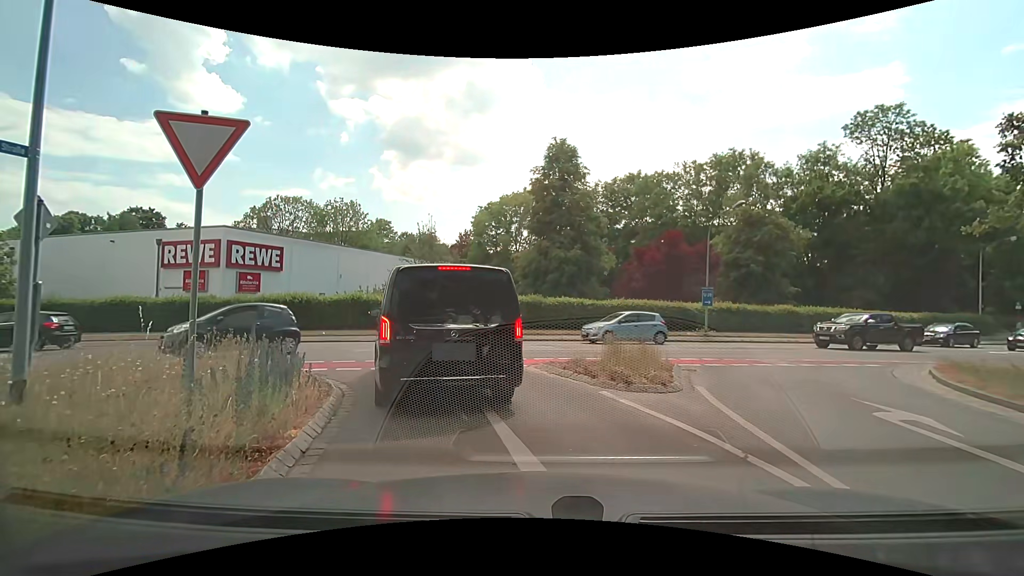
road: tertiary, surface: asphalt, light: Day
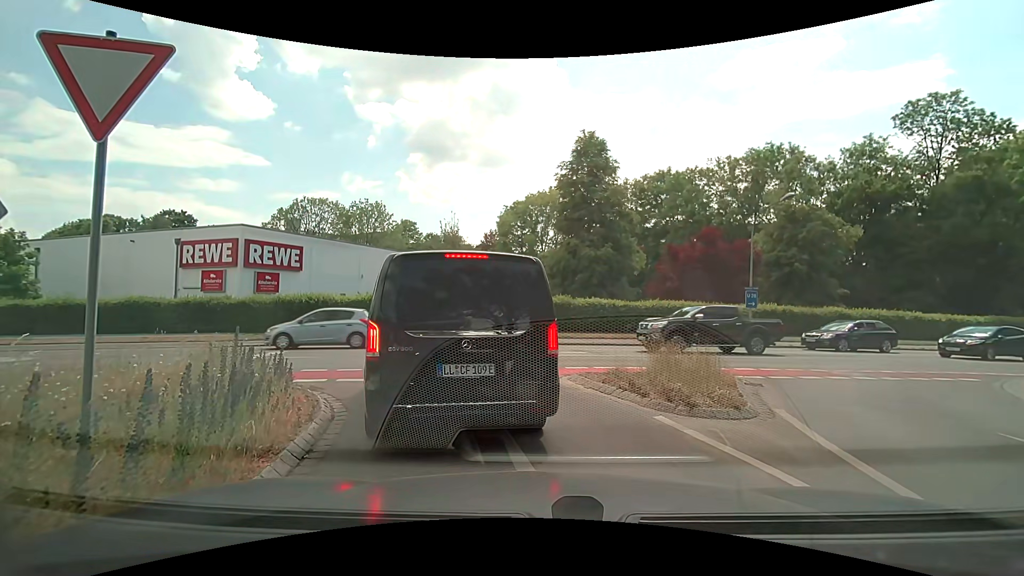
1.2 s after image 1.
(0.0, +1.5) m; 0°
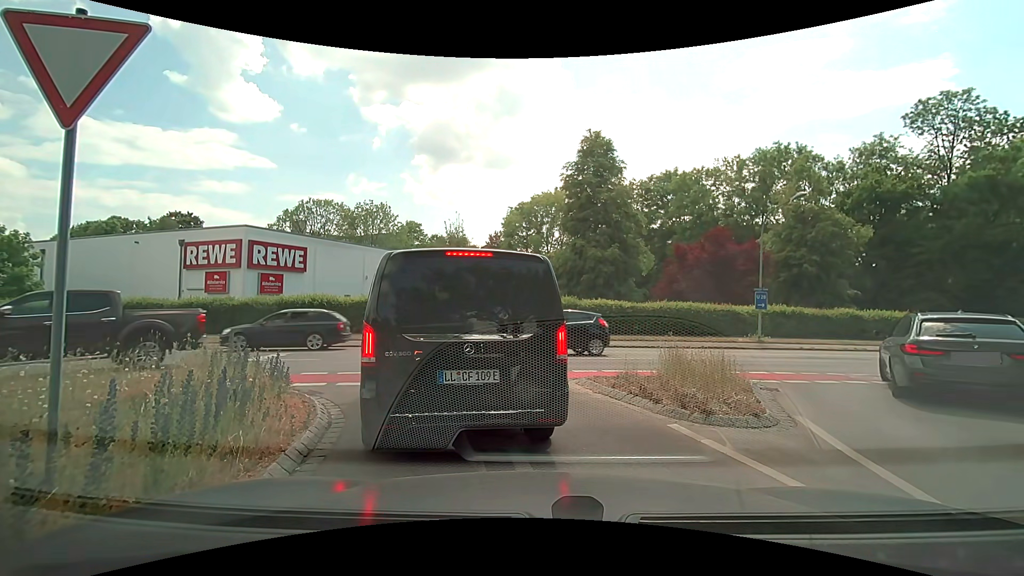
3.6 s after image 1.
(0.0, +0.4) m; 0°
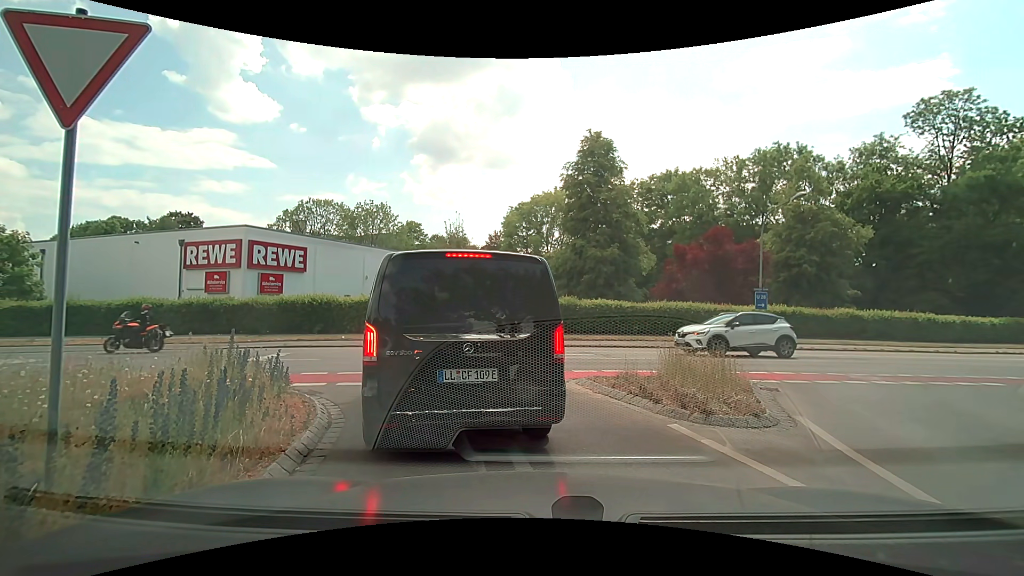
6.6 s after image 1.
(0.0, 0.0) m; 0°
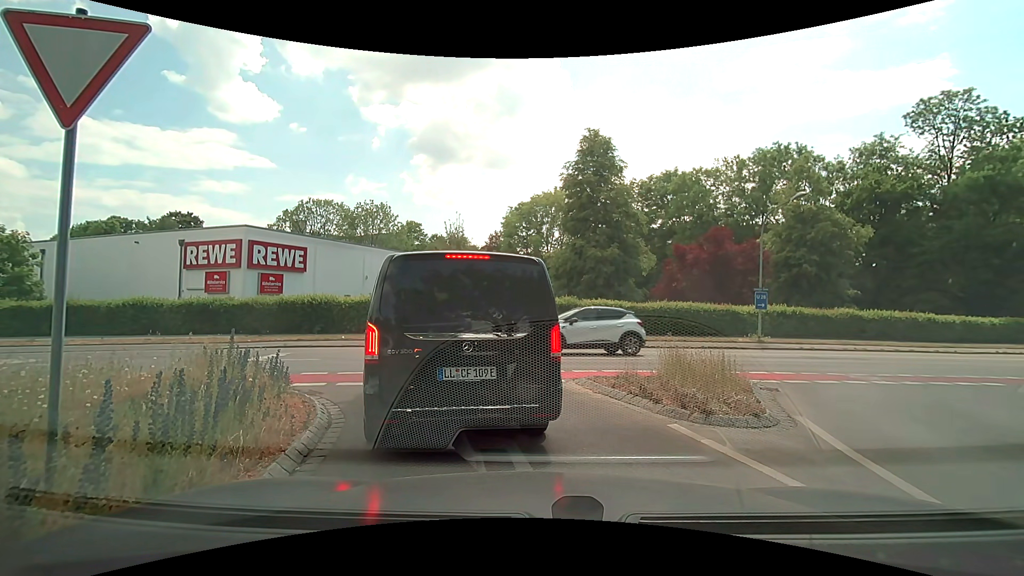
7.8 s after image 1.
(0.0, 0.0) m; 0°
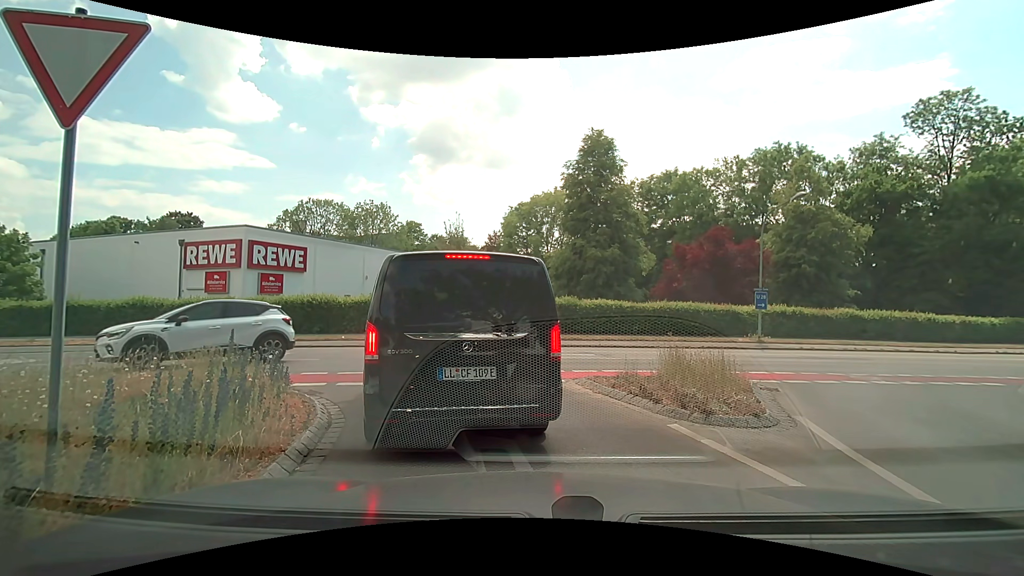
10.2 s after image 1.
(0.0, 0.0) m; 0°
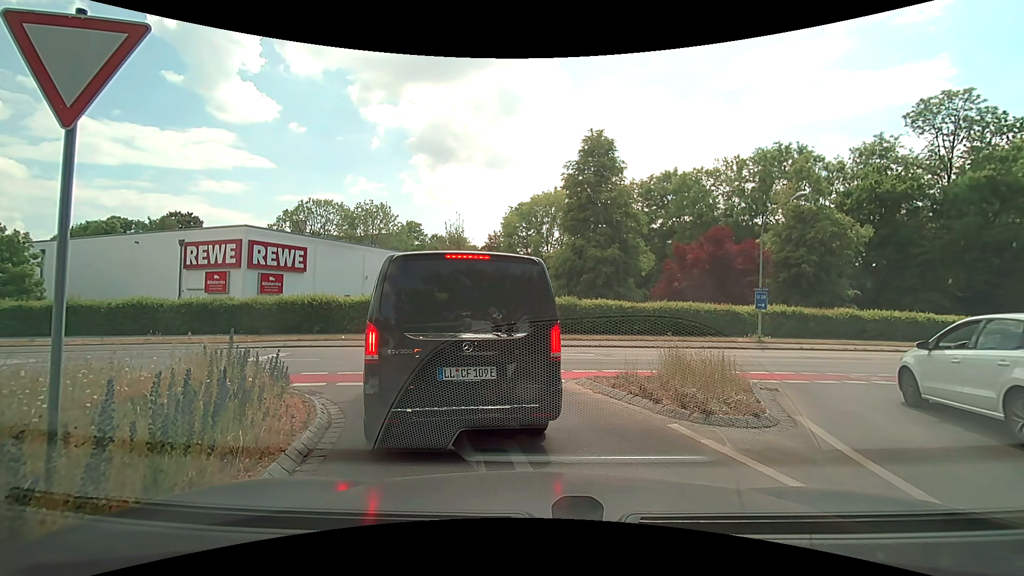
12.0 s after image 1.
(0.0, 0.0) m; 0°
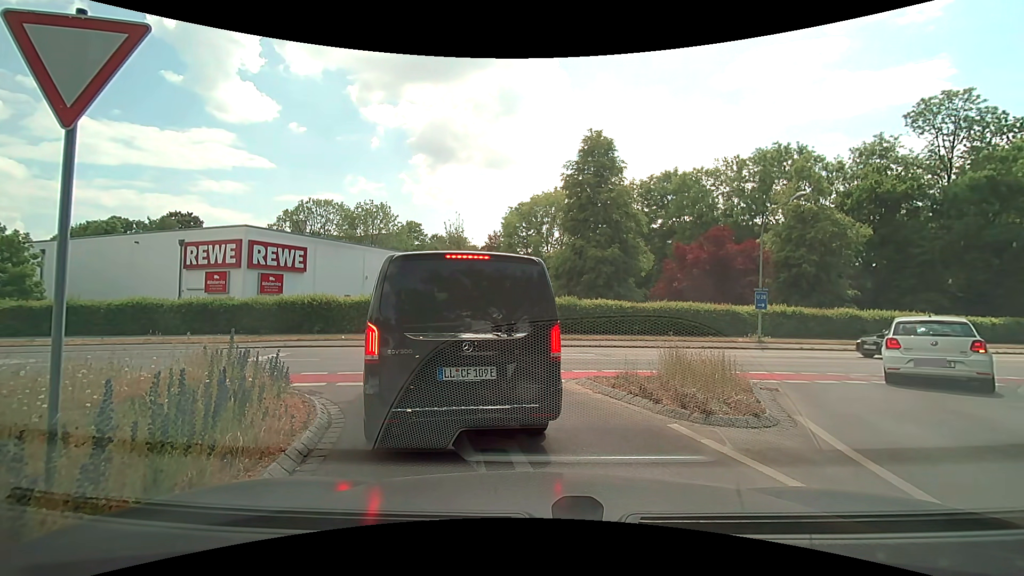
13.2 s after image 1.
(0.0, 0.0) m; 0°
